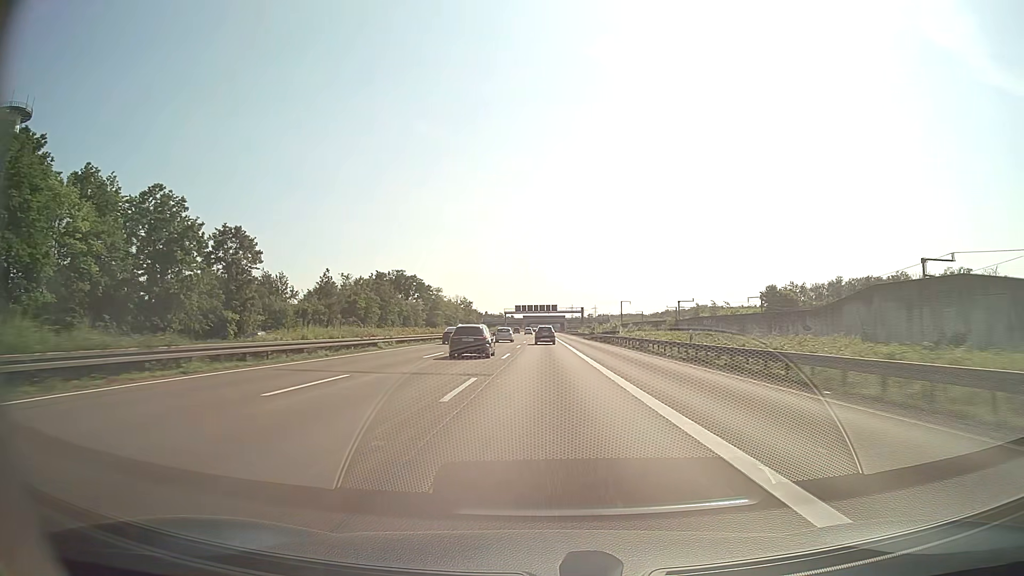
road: motorway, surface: asphalt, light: Day
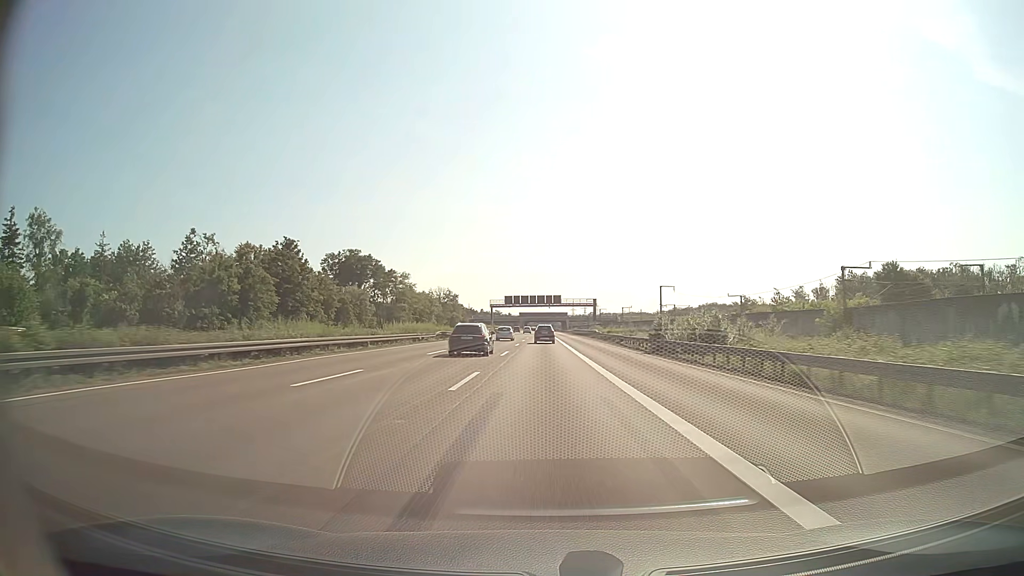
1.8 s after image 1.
(0.0, +52.3) m; 0°
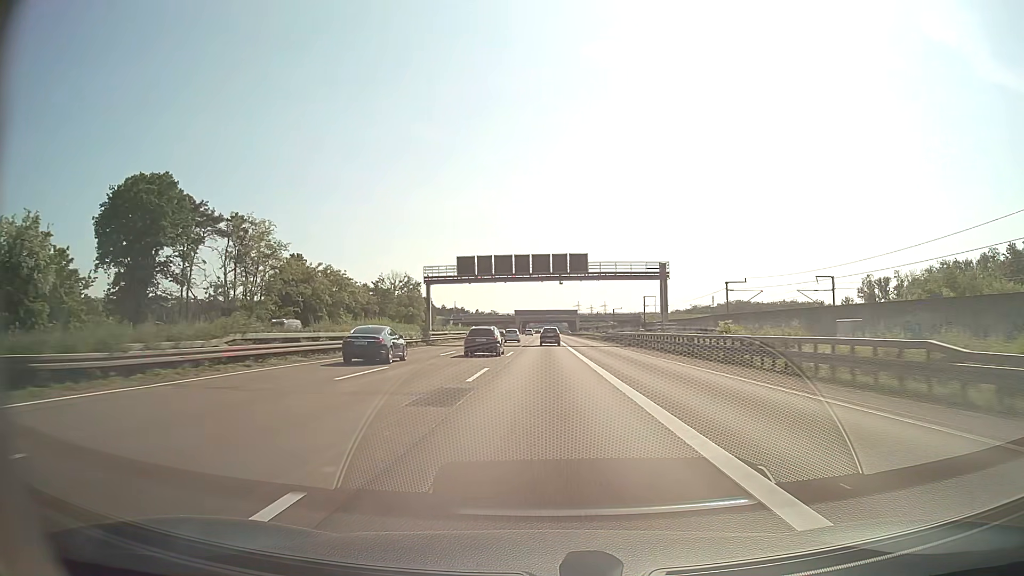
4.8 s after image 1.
(-0.1, +87.1) m; 0°
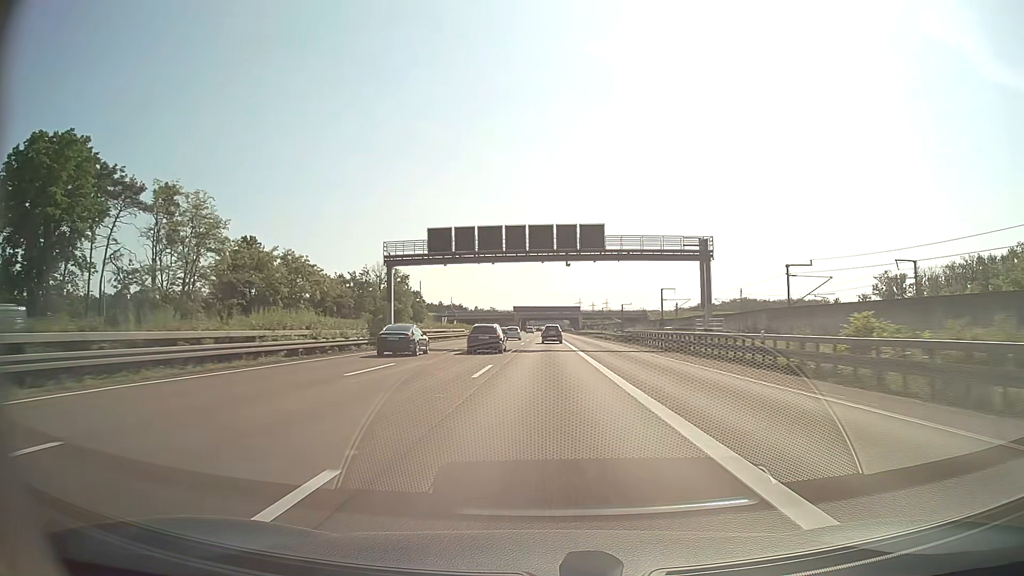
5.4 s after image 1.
(0.0, +17.4) m; 0°
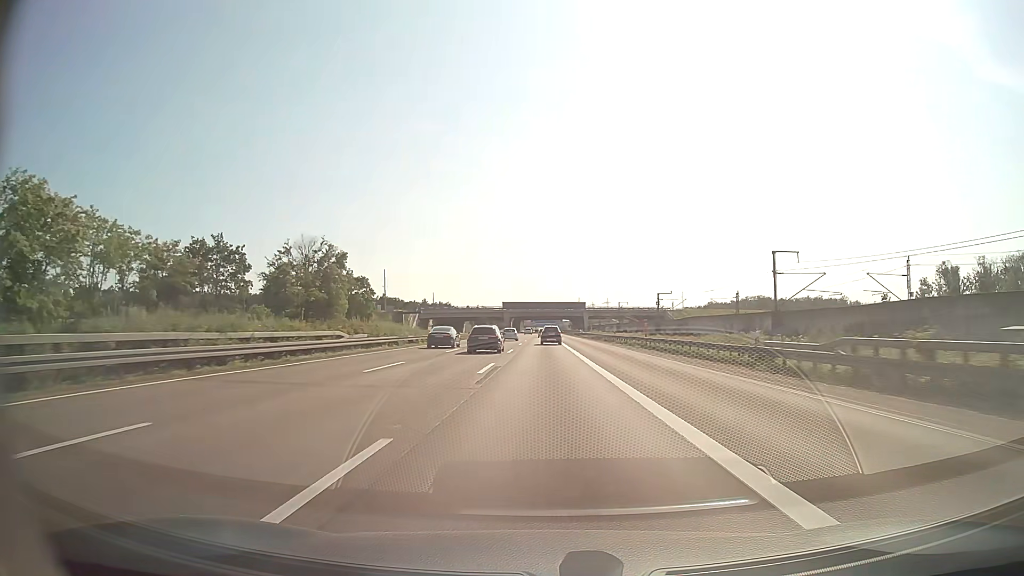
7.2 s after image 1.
(+0.1, +52.2) m; 0°
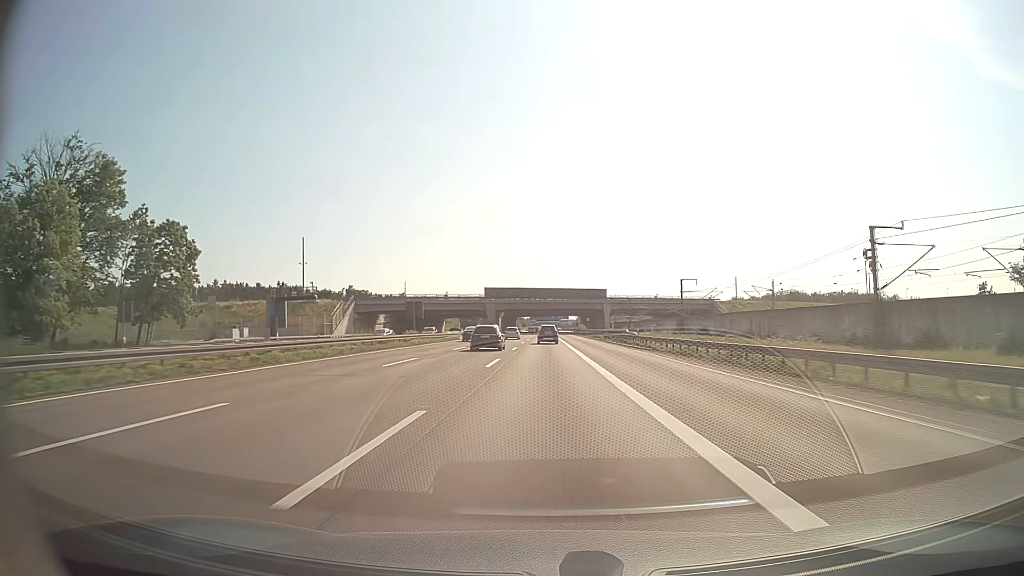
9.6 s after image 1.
(0.0, +69.6) m; 0°
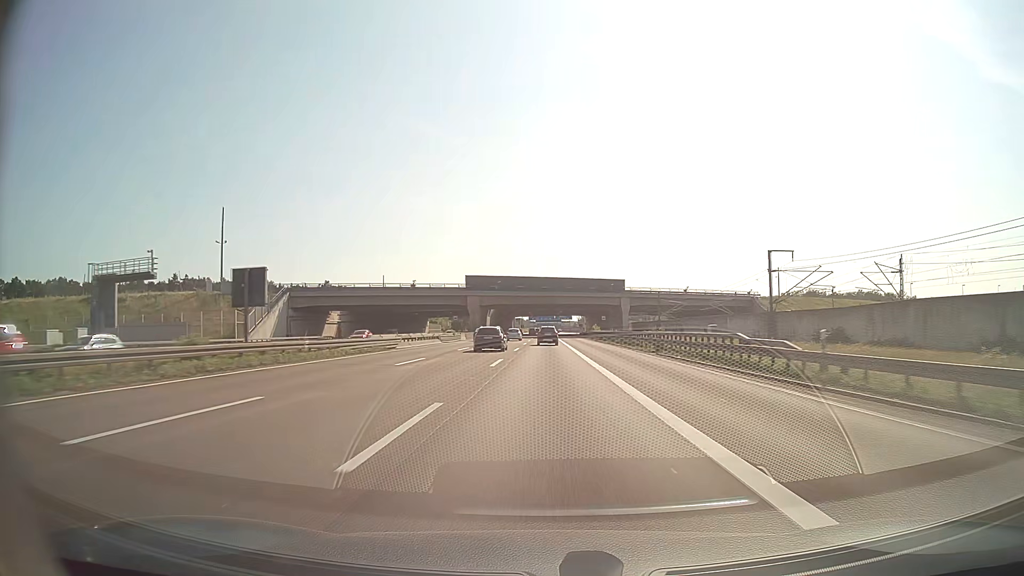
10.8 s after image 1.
(0.0, +34.8) m; 0°
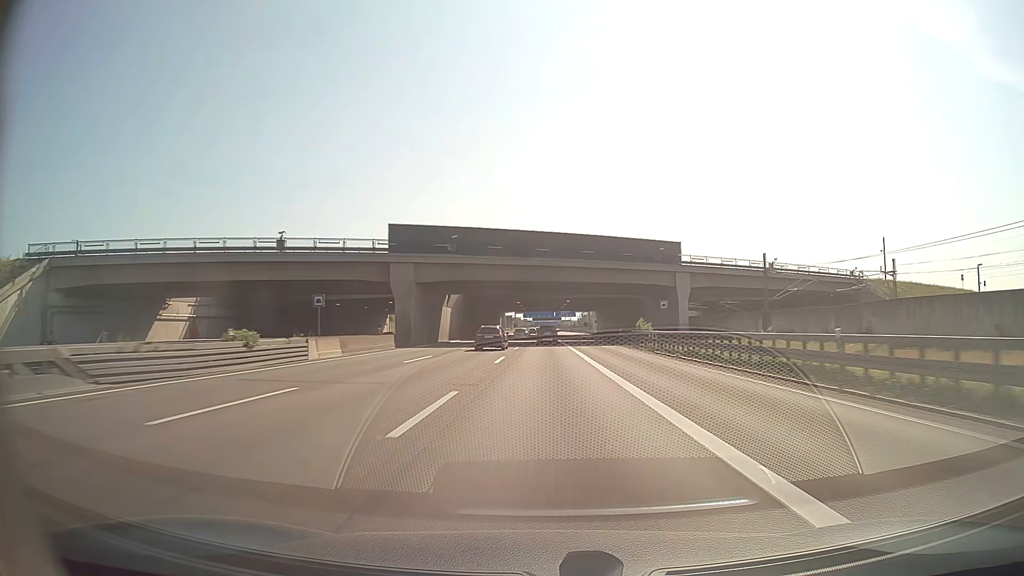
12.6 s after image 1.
(+0.1, +52.2) m; 0°
(0, +10) (0, +20) (0, +30) (0, +40) (0, +50) (0, +60) (0, +70) (0, +80) (0, +90) (+1, +100) m
